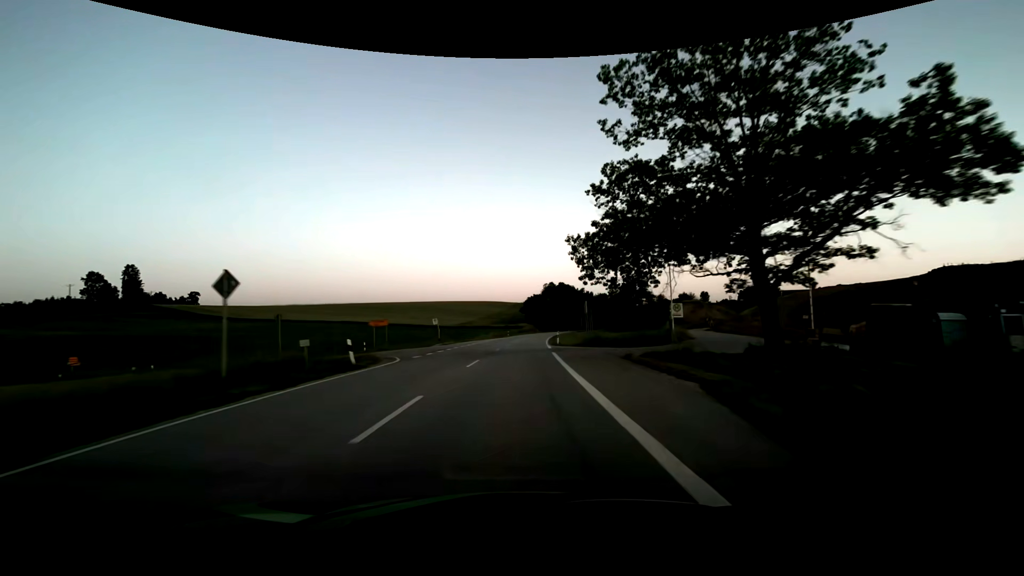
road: secondary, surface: asphalt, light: Sunrise
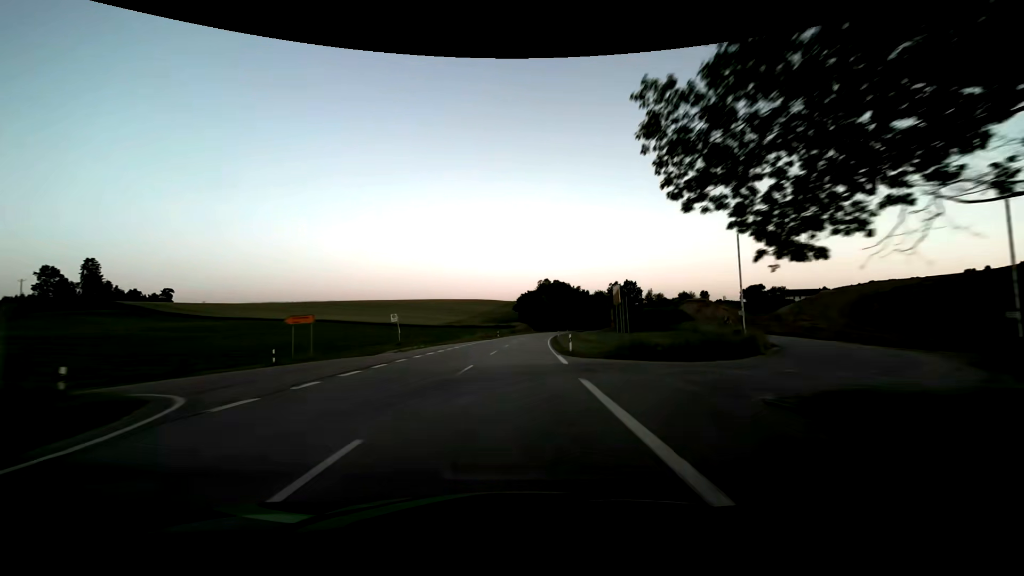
(+0.1, +15.8) m; +1°
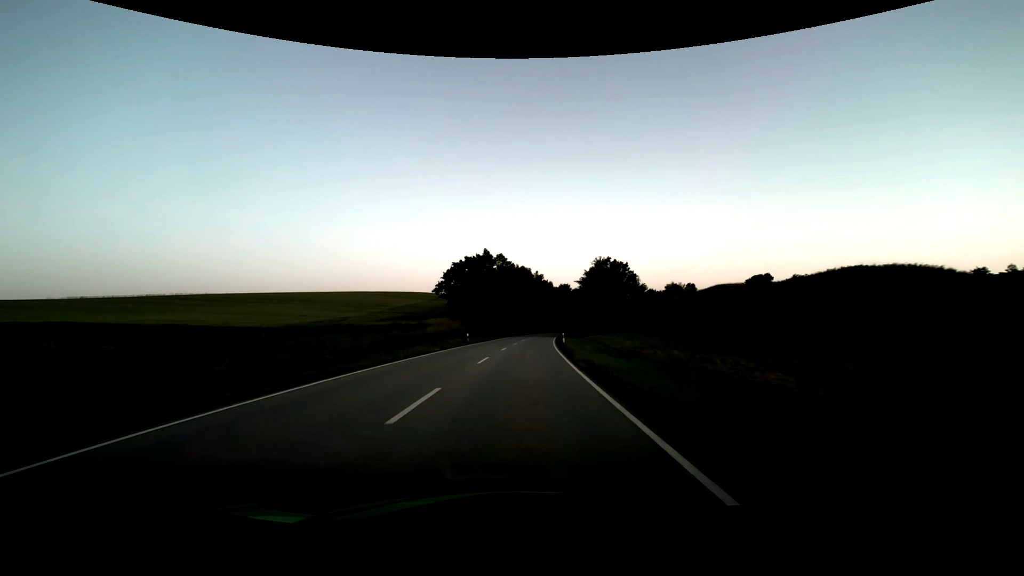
(+3.5, +78.8) m; +6°
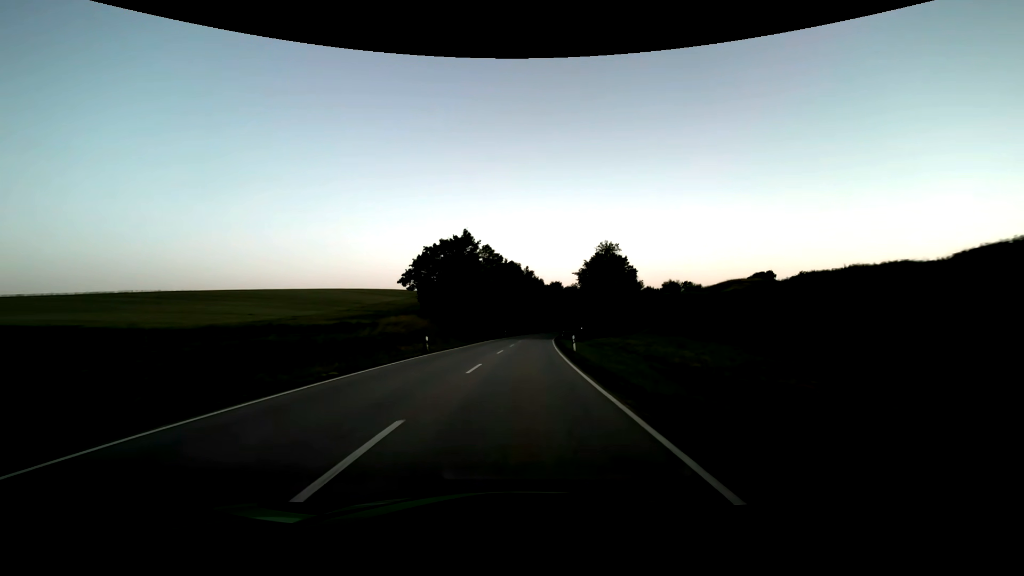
(+0.2, +15.8) m; +1°
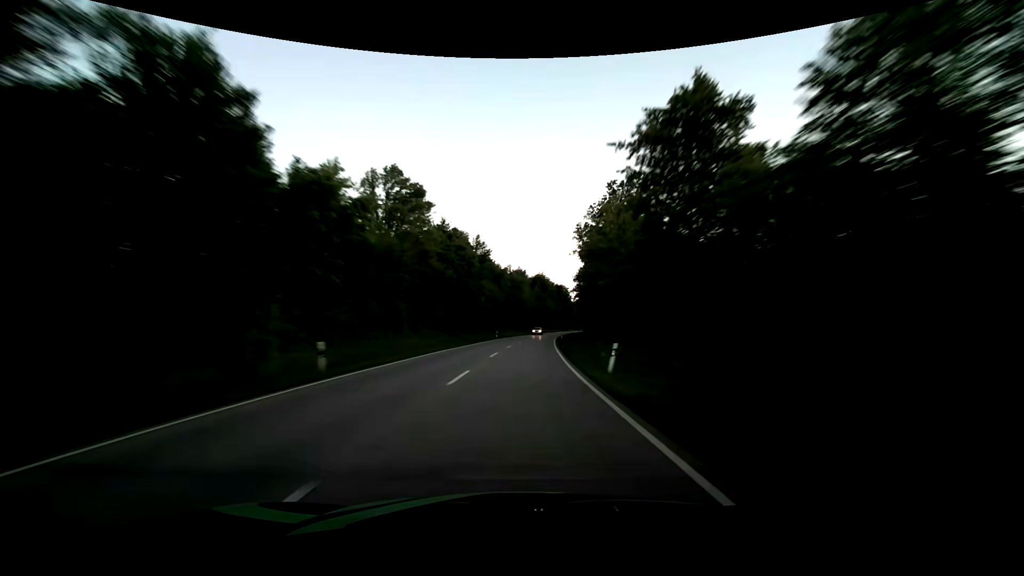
(+2.7, +63.1) m; +5°
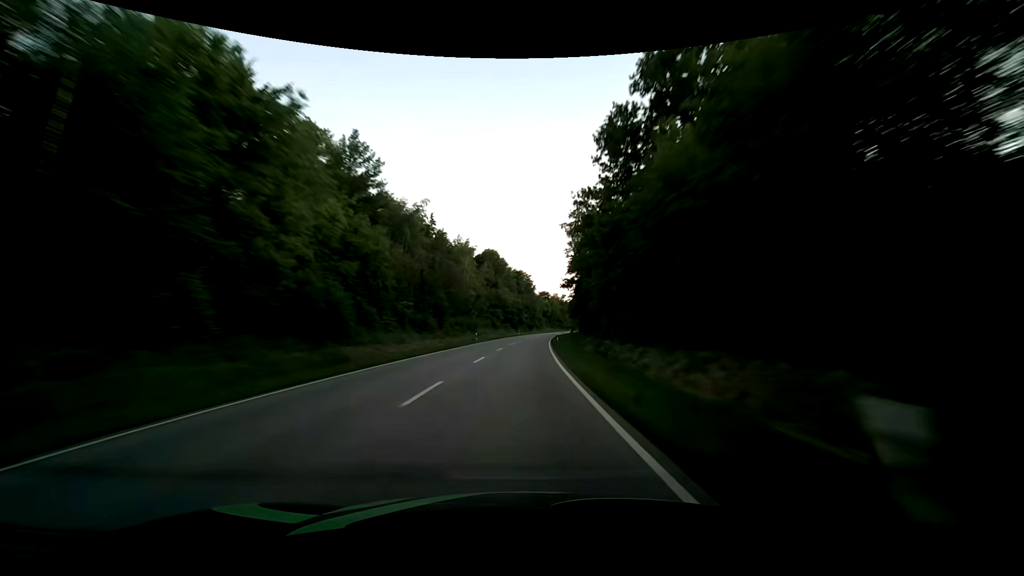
(+3.2, +63.0) m; +5°
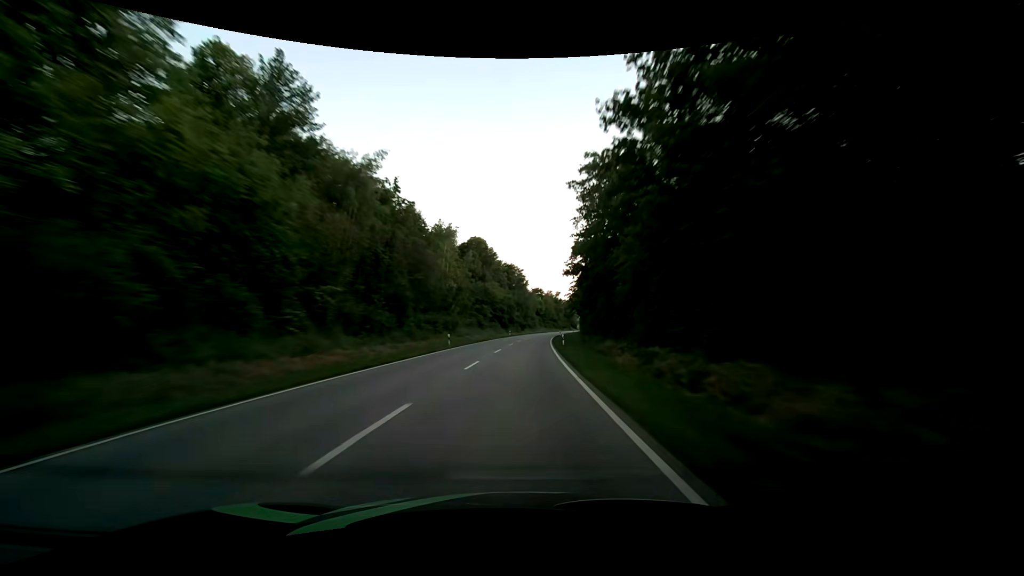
(+0.2, +15.8) m; +1°
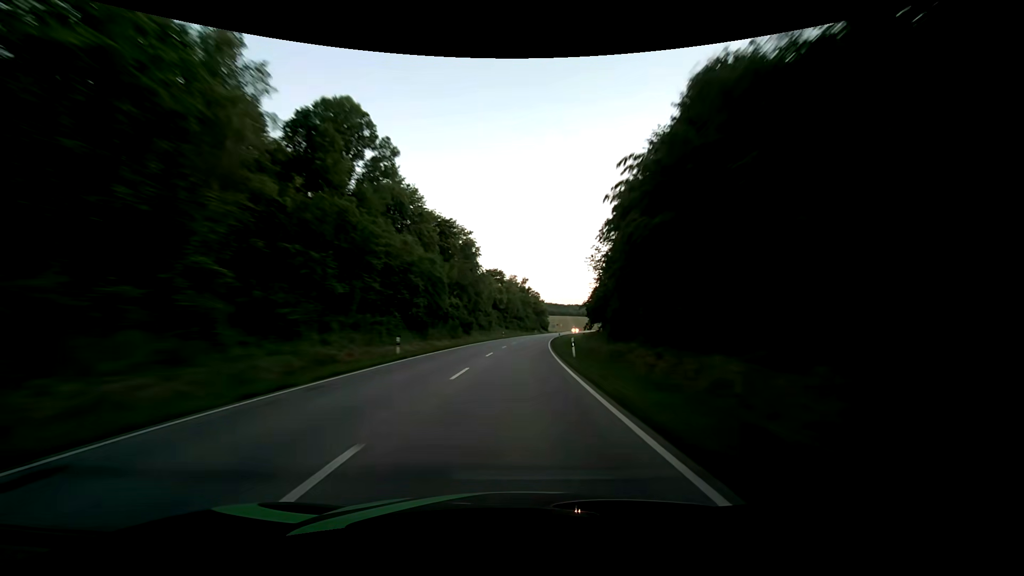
(+2.5, +63.1) m; +5°
(0, +10) (0, +20) (+1, +30) (+1, +40) (+2, +50) (+2, +60) (+3, +70) (+4, +80) (+5, +90) (+7, +100) m
